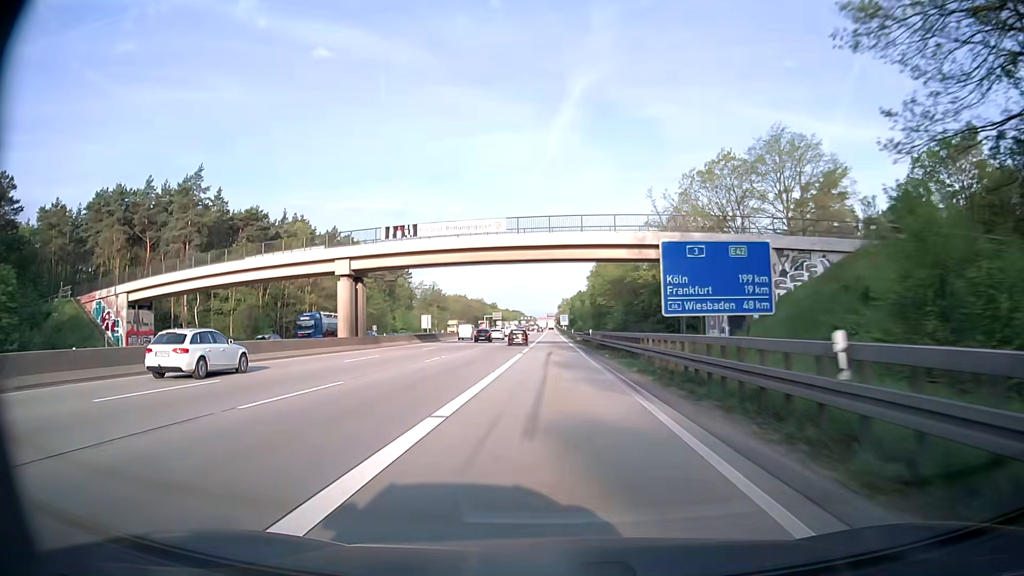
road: motorway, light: Day
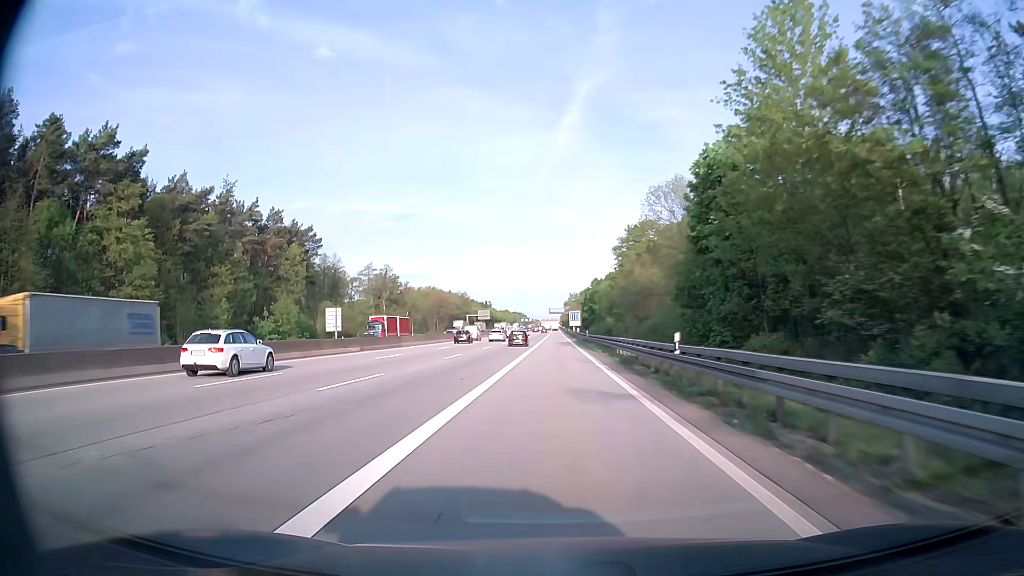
(-0.2, +85.8) m; 0°
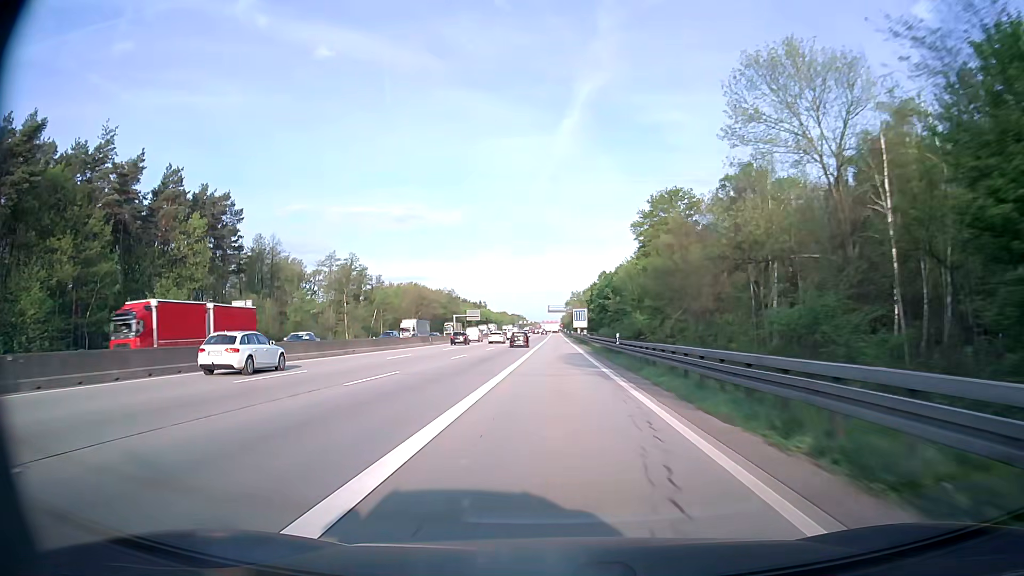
(0.0, +33.9) m; 0°
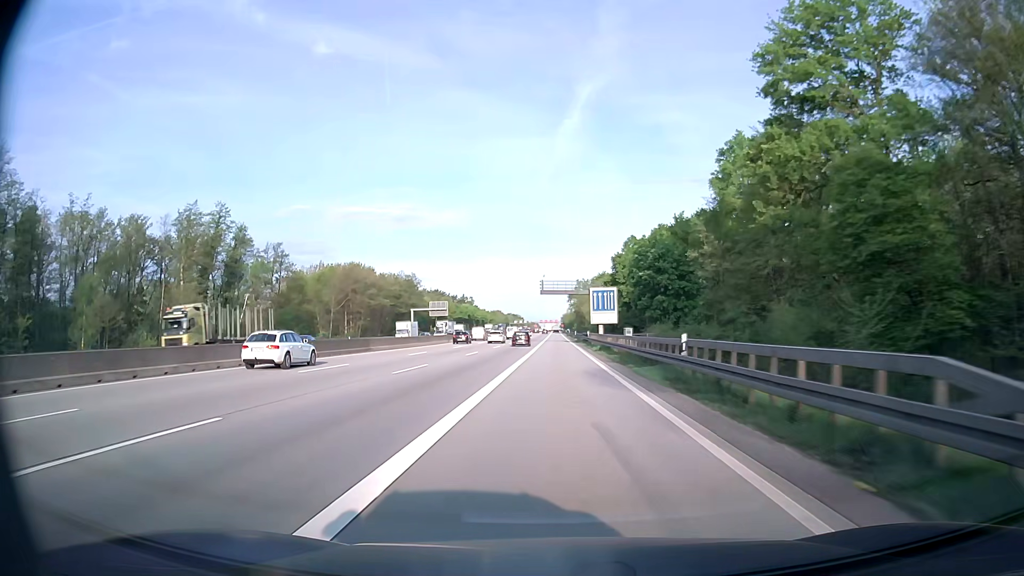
(0.0, +67.3) m; 0°
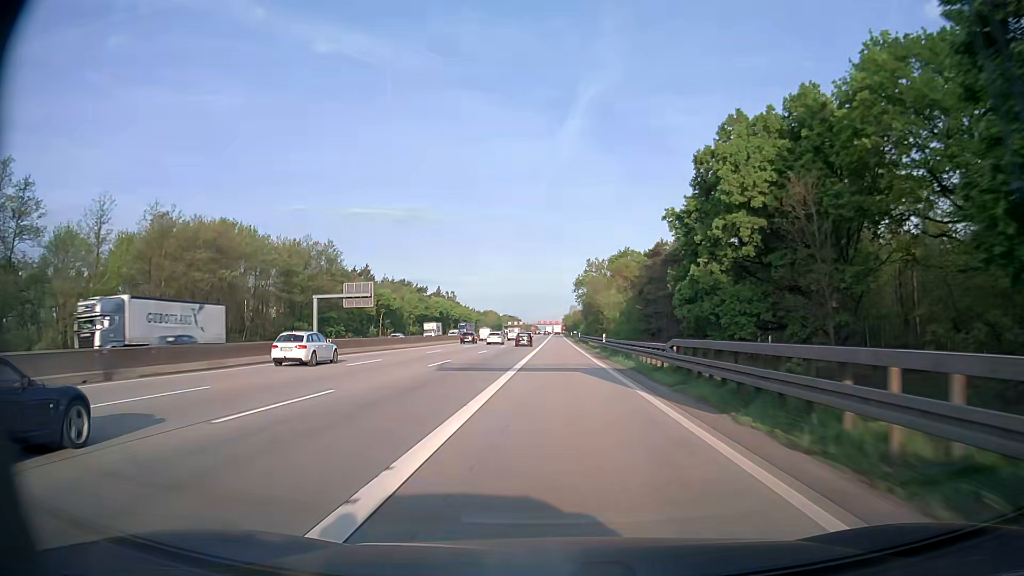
(0.0, +66.9) m; 0°
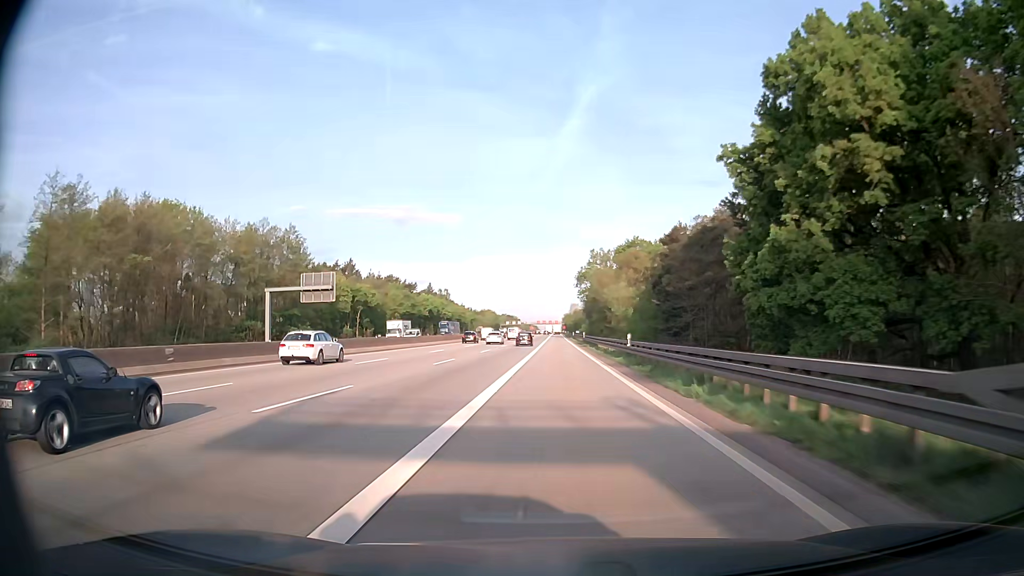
(0.0, +16.7) m; 0°
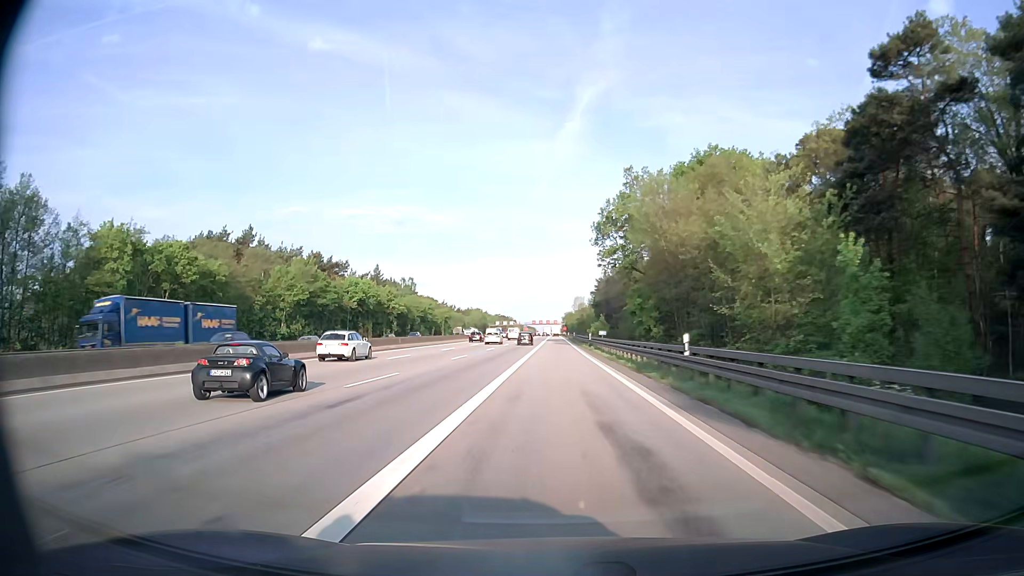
(-0.1, +66.6) m; 0°
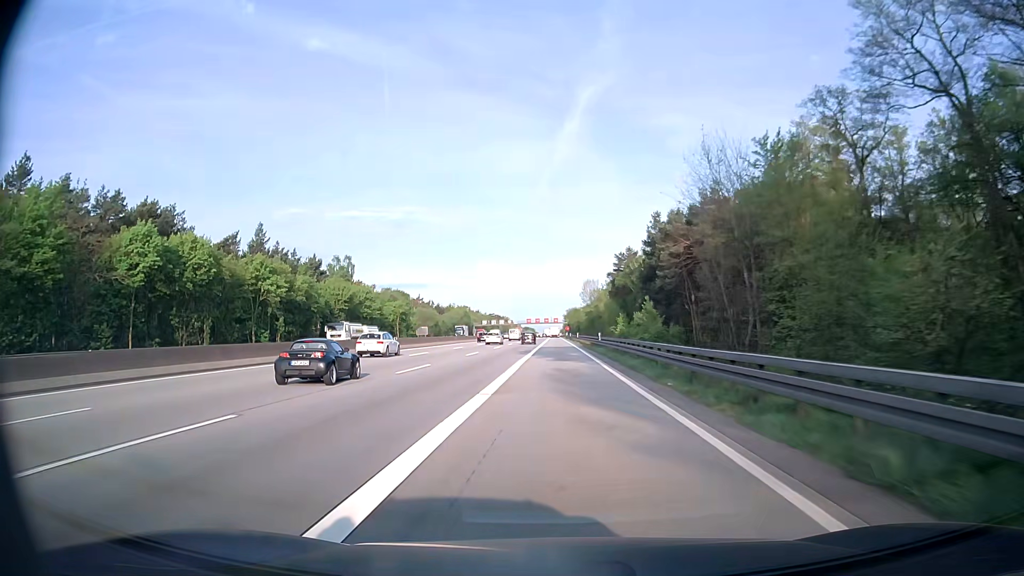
(-0.1, +66.5) m; 0°
(0, +10) (0, +20) (0, +30) (0, +40) (0, +50) (0, +60) (0, +70) (0, +80) (0, +90) (0, +100) m
